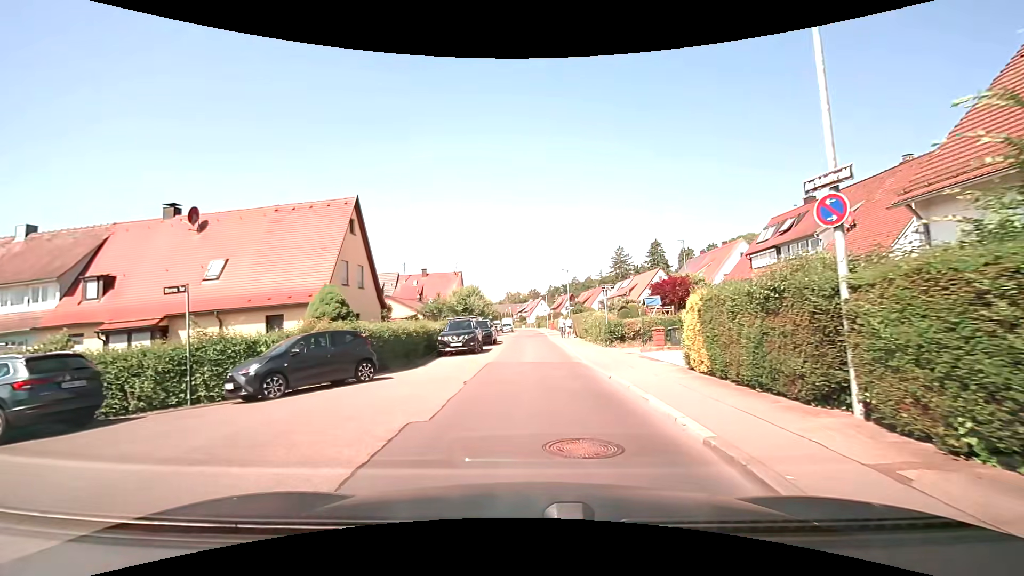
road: residential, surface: asphalt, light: Day
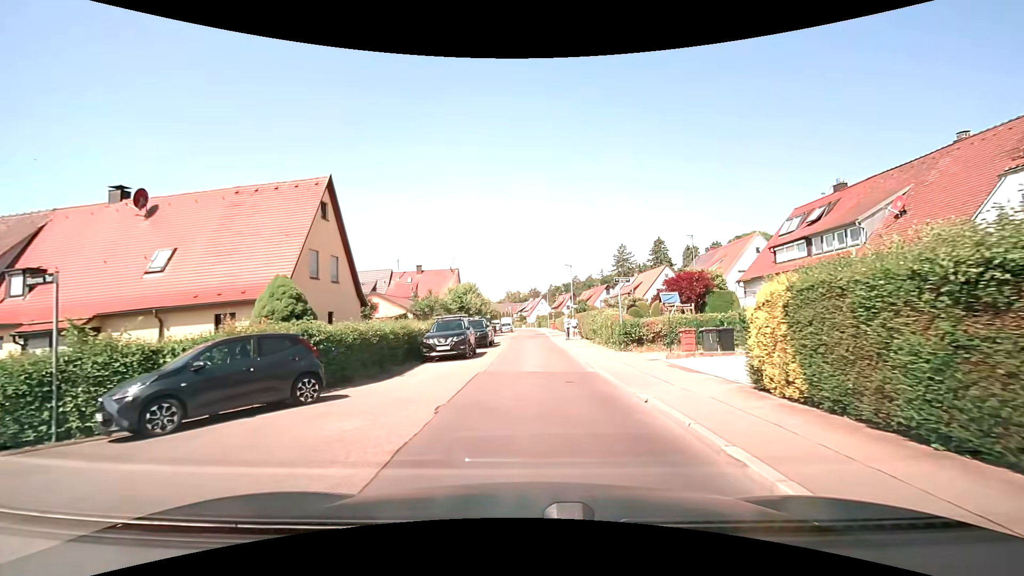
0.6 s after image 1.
(0.0, +3.5) m; 0°
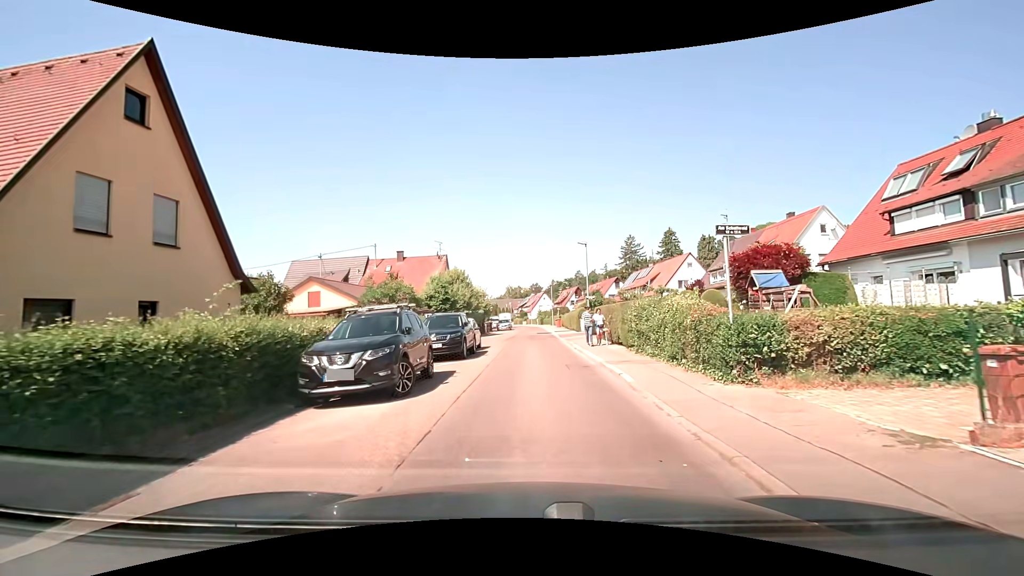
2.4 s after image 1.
(0.0, +10.4) m; 0°
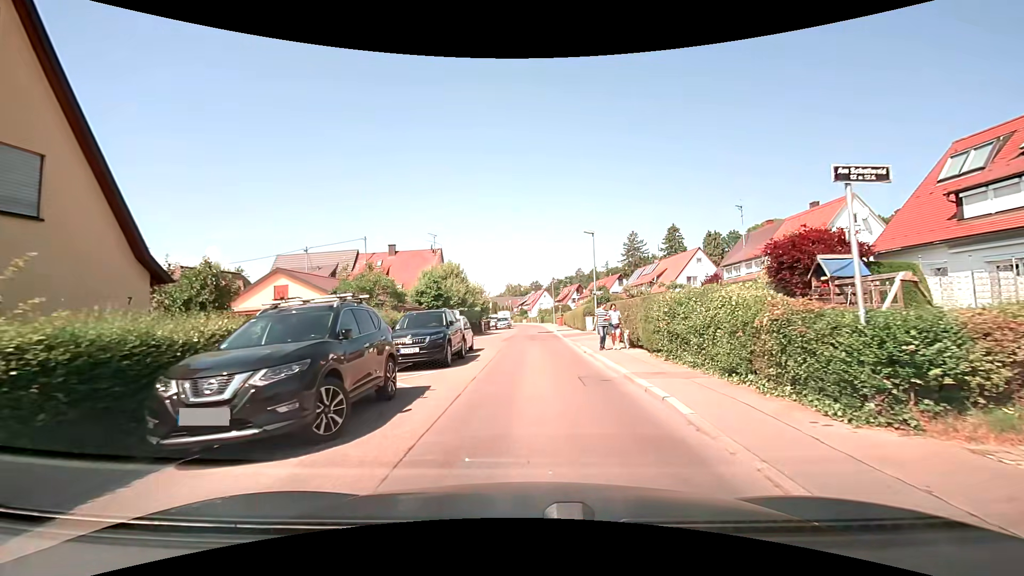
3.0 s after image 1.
(0.0, +3.5) m; 0°
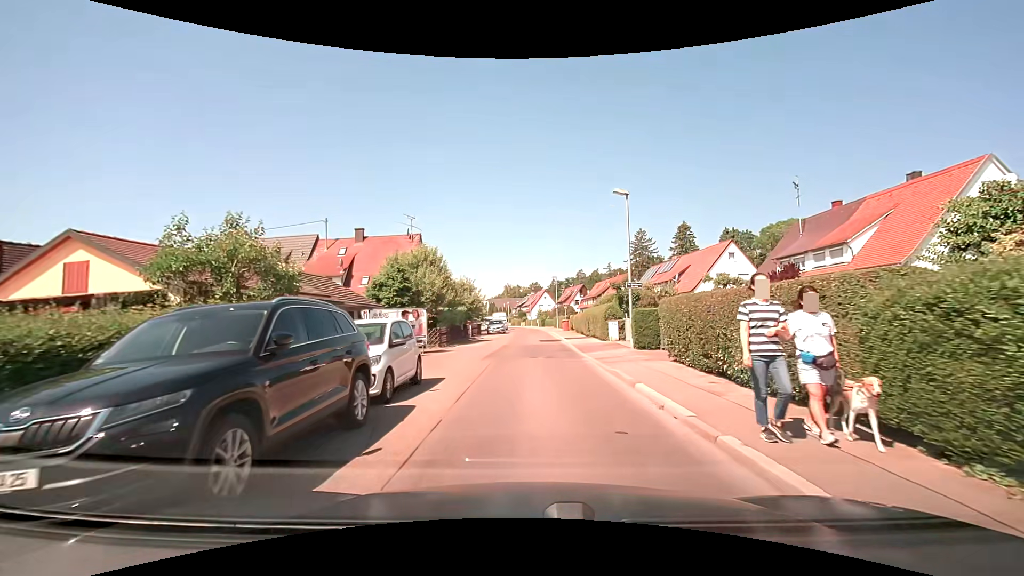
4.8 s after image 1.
(0.0, +10.1) m; 0°
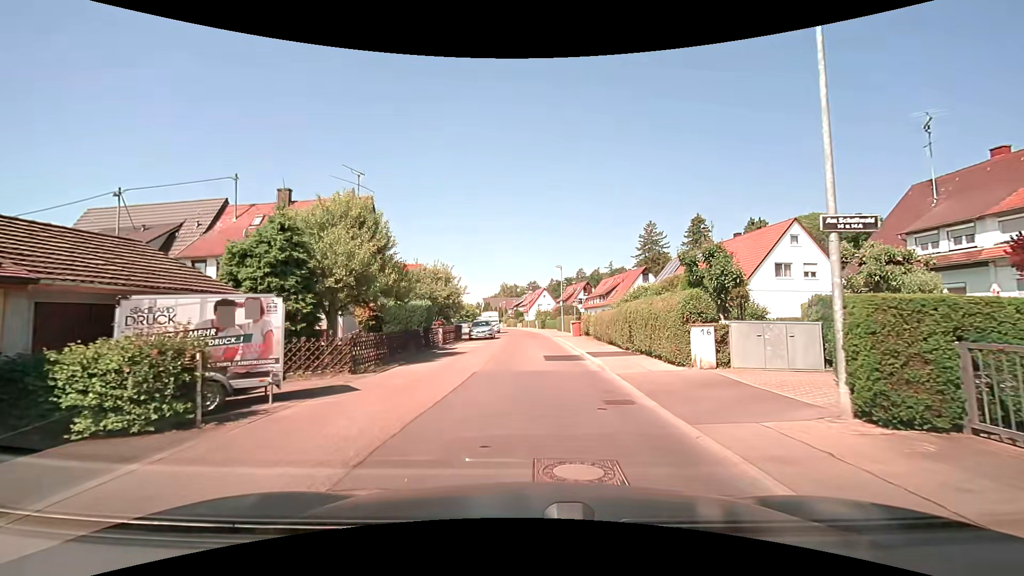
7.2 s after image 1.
(-0.1, +12.9) m; 0°
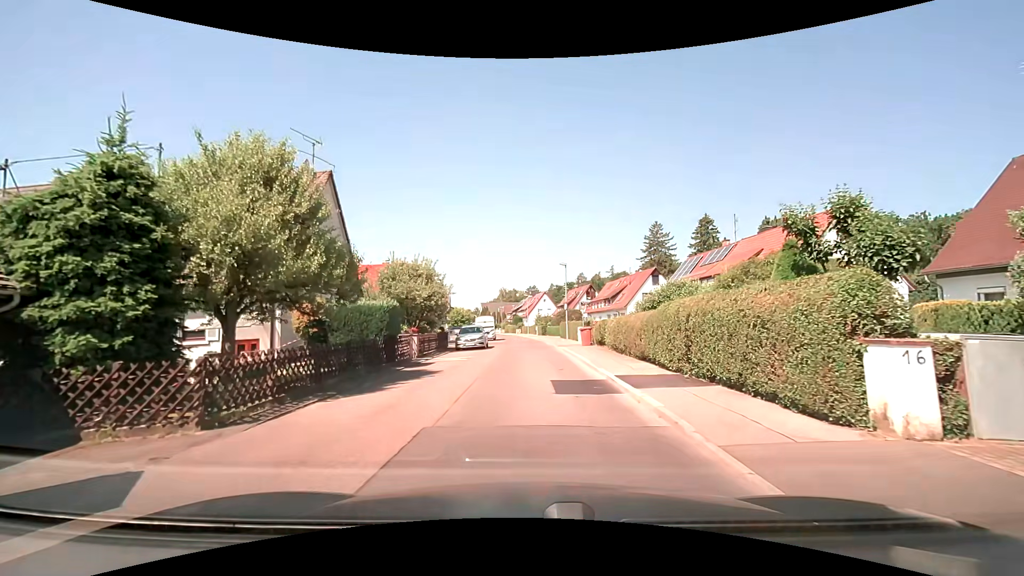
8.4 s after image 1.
(0.0, +6.2) m; 0°
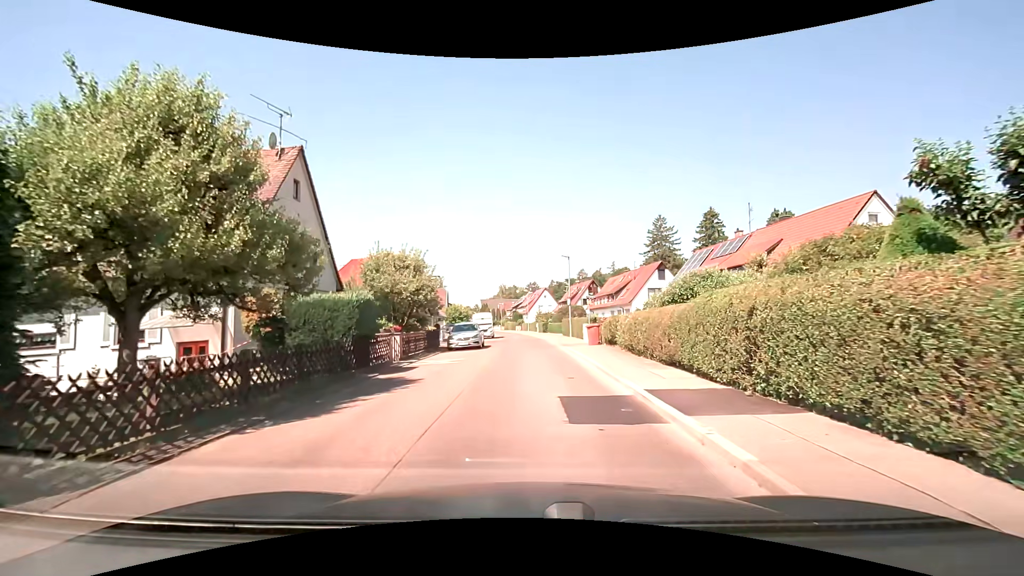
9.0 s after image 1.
(0.0, +3.0) m; 0°
